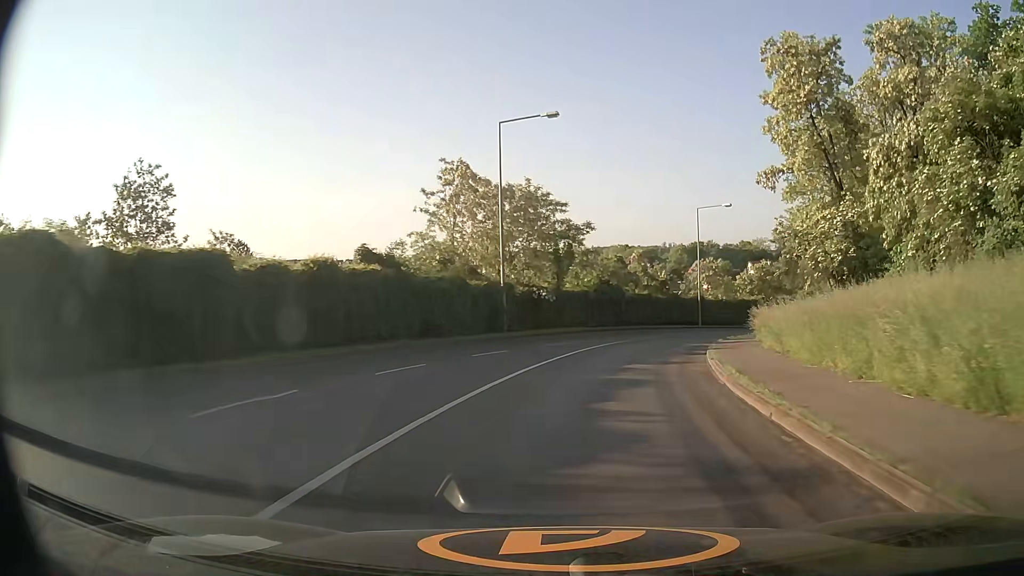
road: tertiary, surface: asphalt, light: Day
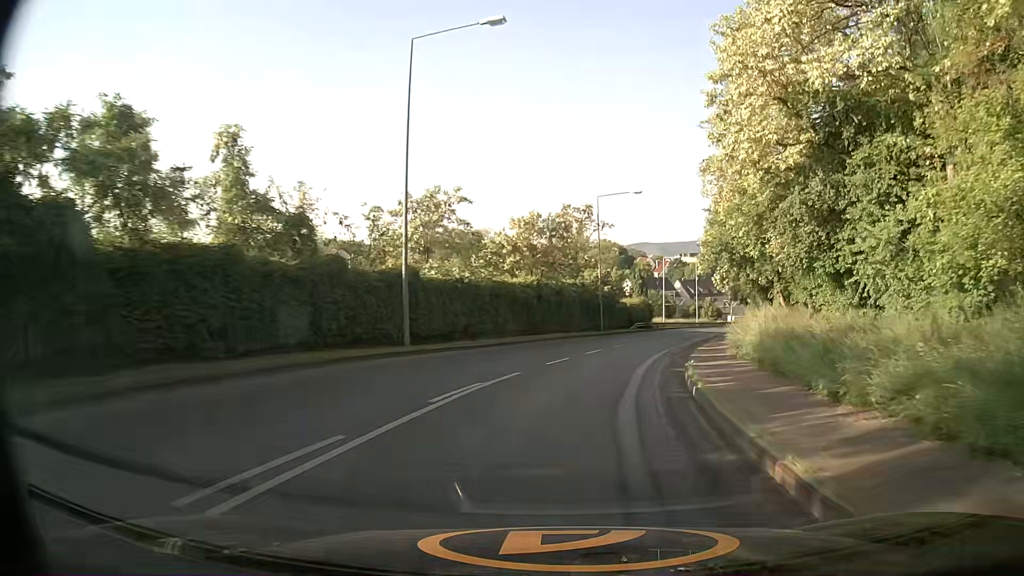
(+7.2, +36.8) m; +24°
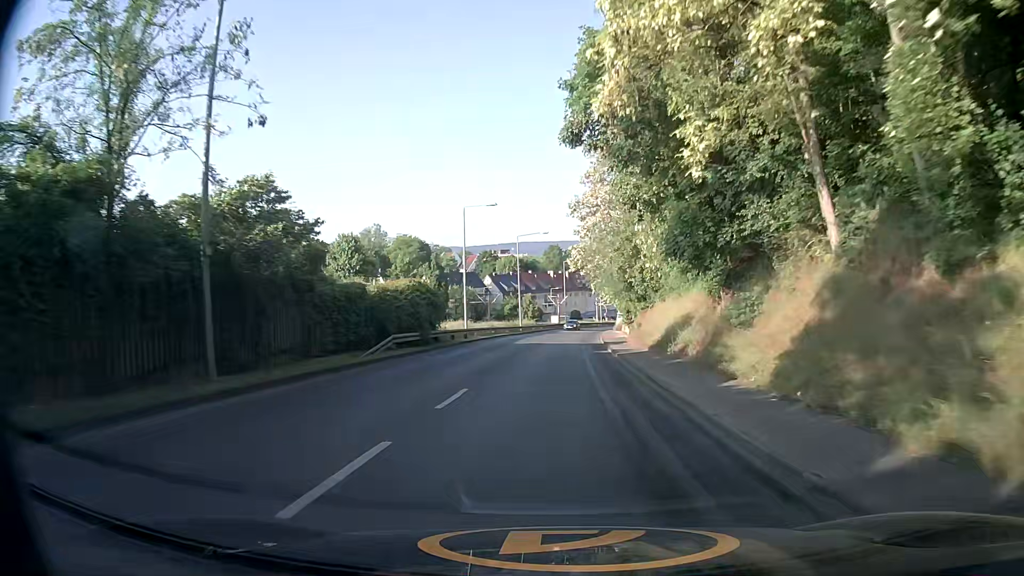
(+5.8, +37.7) m; +15°
(0, +10) (0, +20) (+1, +30) (+1, +40) (+1, +50) (+2, +60) (+3, +70) (+4, +80) (+5, +90) (+7, +100) m
